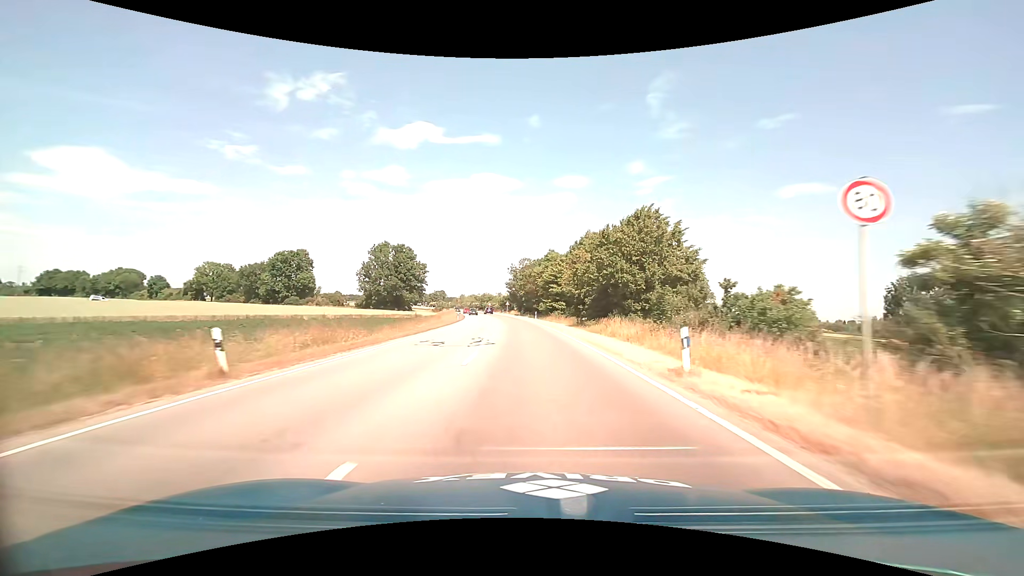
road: primary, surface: asphalt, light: Day
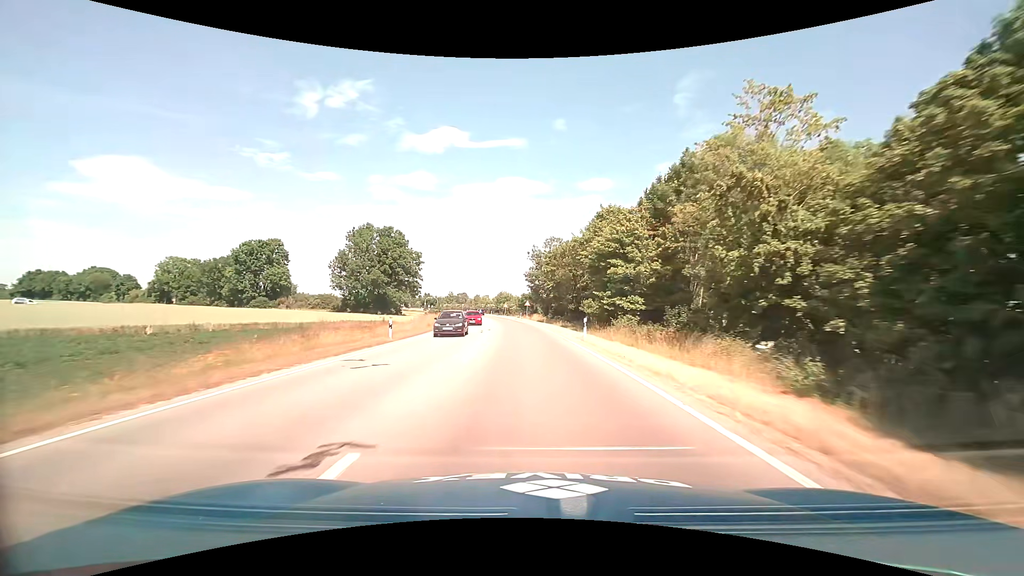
(-0.8, +35.9) m; -3°
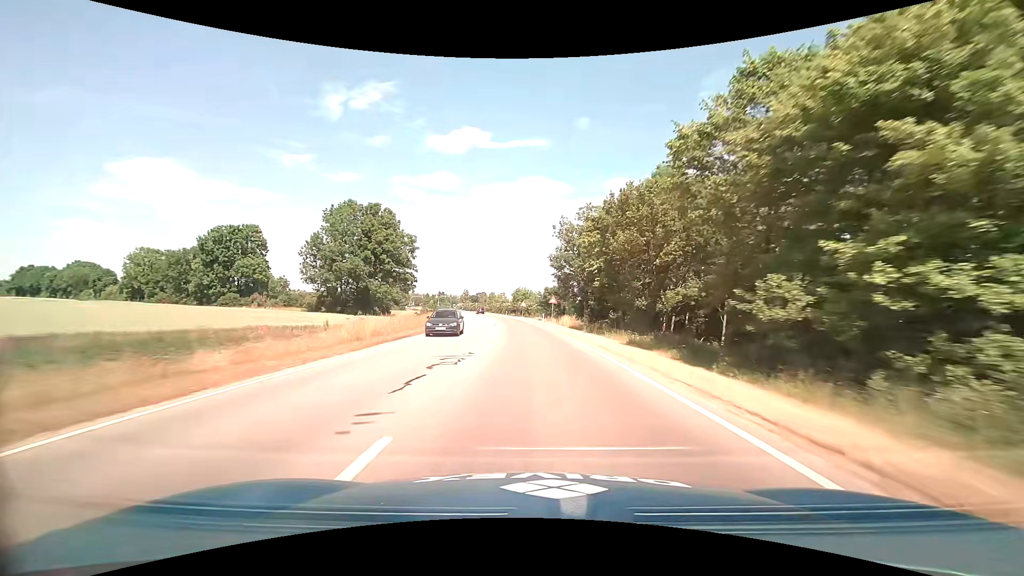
(-0.7, +23.6) m; -3°
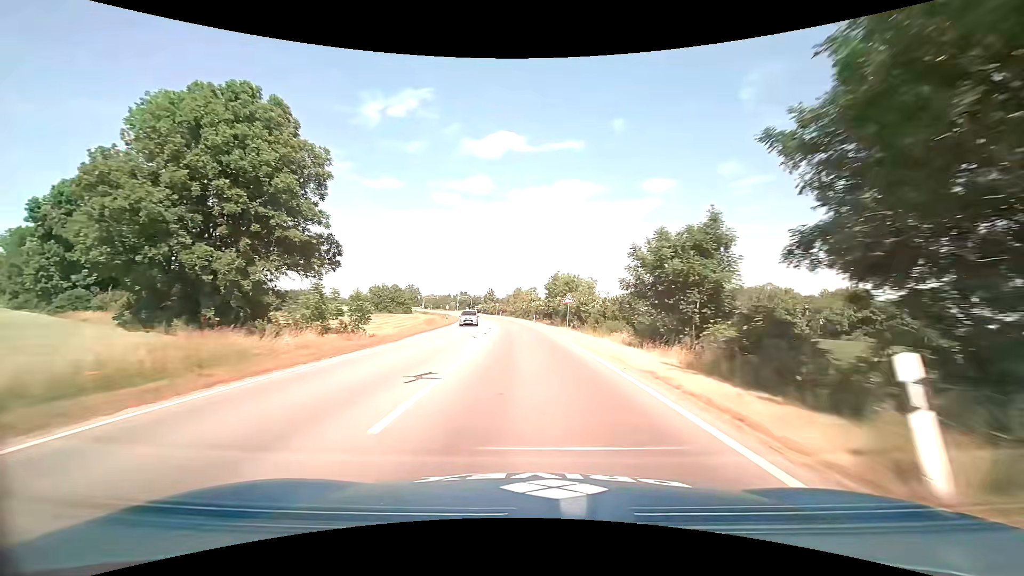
(-1.3, +47.0) m; -4°
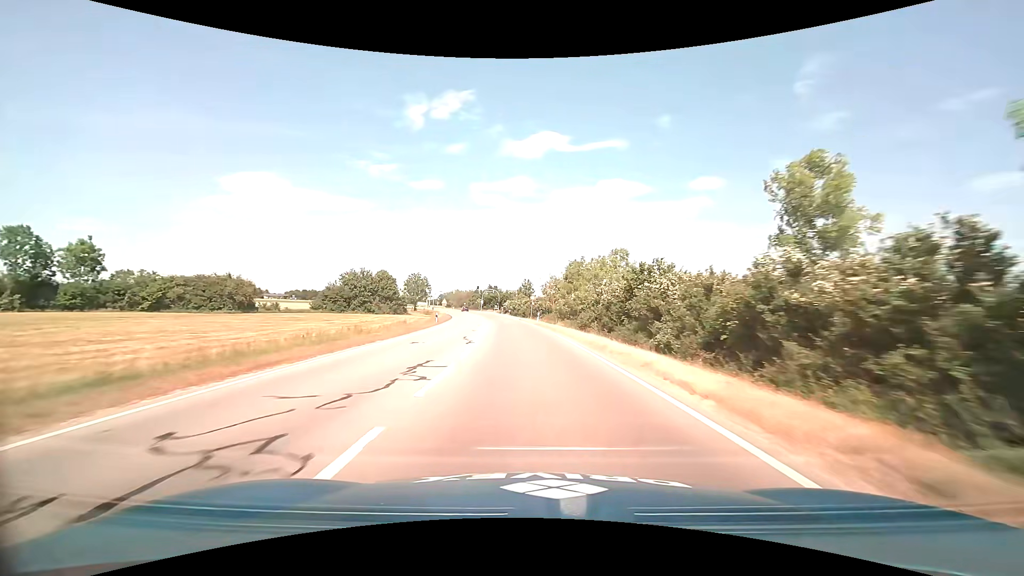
(-3.5, +58.0) m; -5°
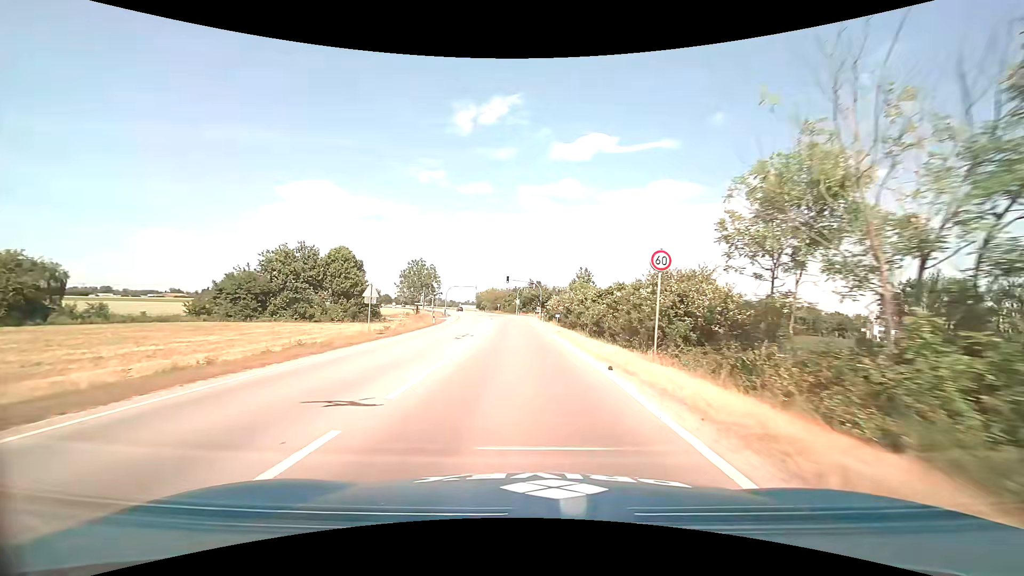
(-1.7, +47.5) m; -5°
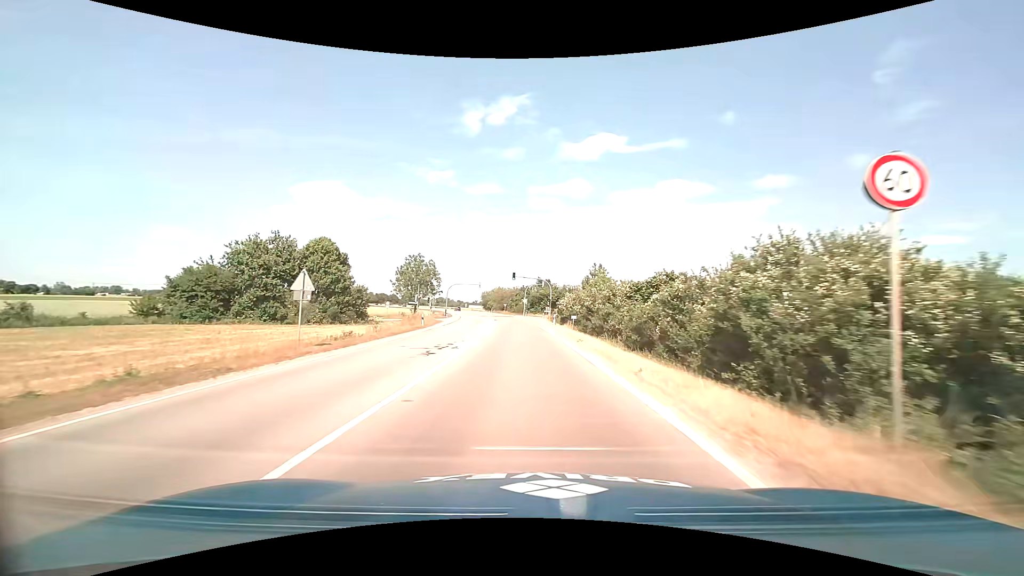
(-0.1, +8.5) m; -1°
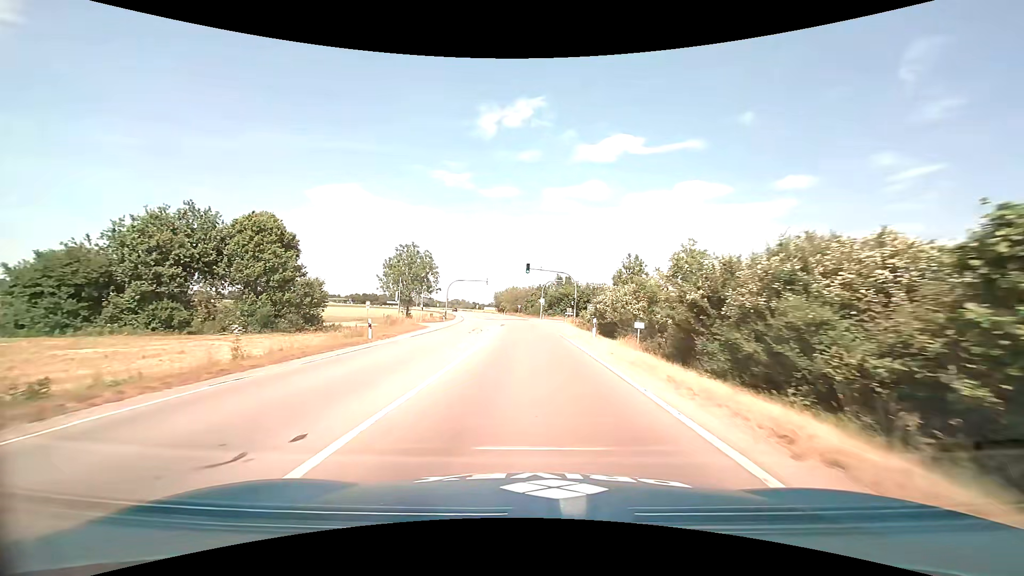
(-0.2, +16.7) m; -2°
(0, +10) (0, +20) (0, +30) (-1, +40) (-1, +50) (-2, +60) (-2, +70) (-3, +80) (-4, +90) (-6, +100) m
